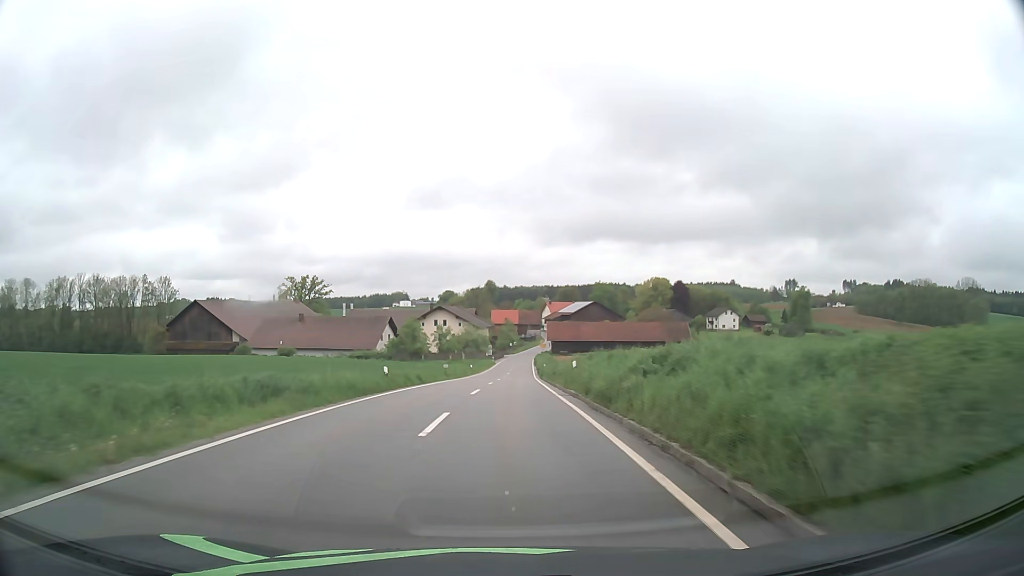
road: tertiary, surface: asphalt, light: Day
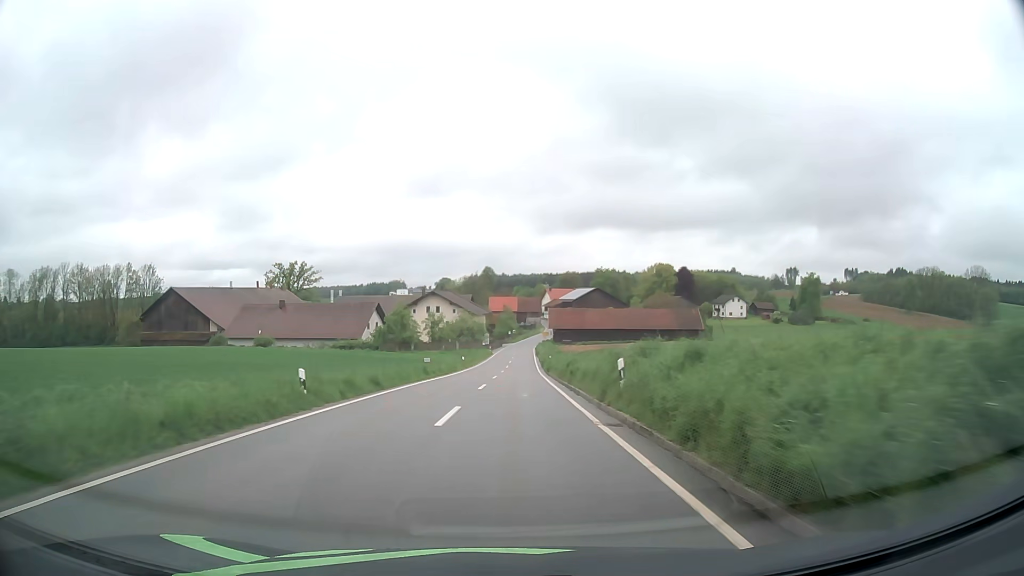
(0.0, +10.6) m; 0°
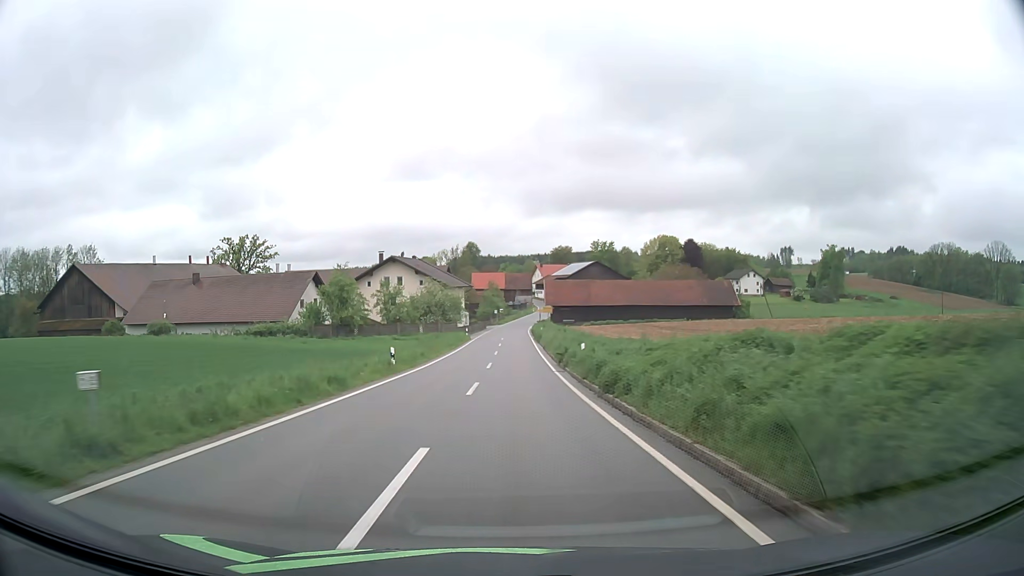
(+0.2, +30.9) m; +1°
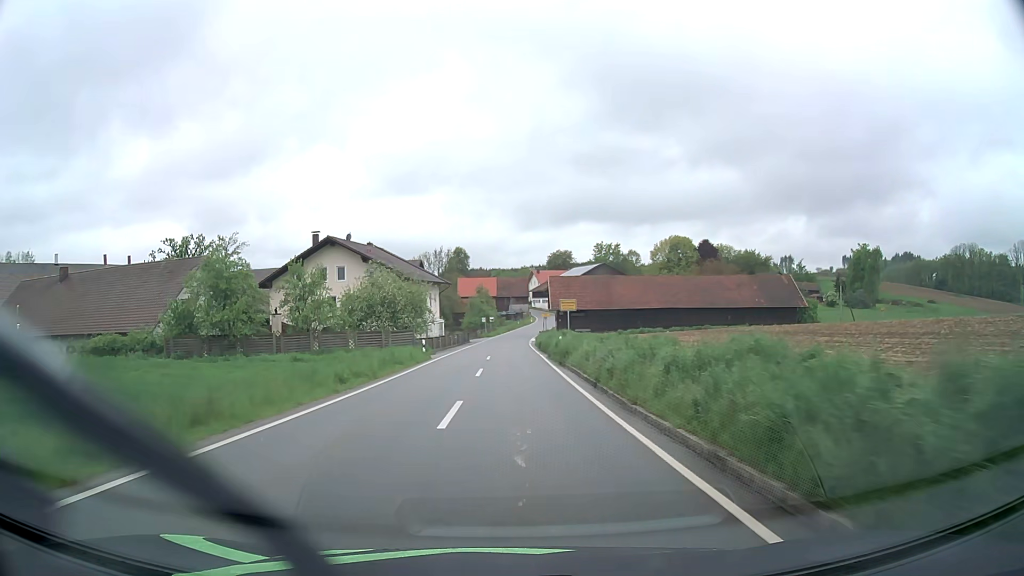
(+0.2, +30.1) m; +1°
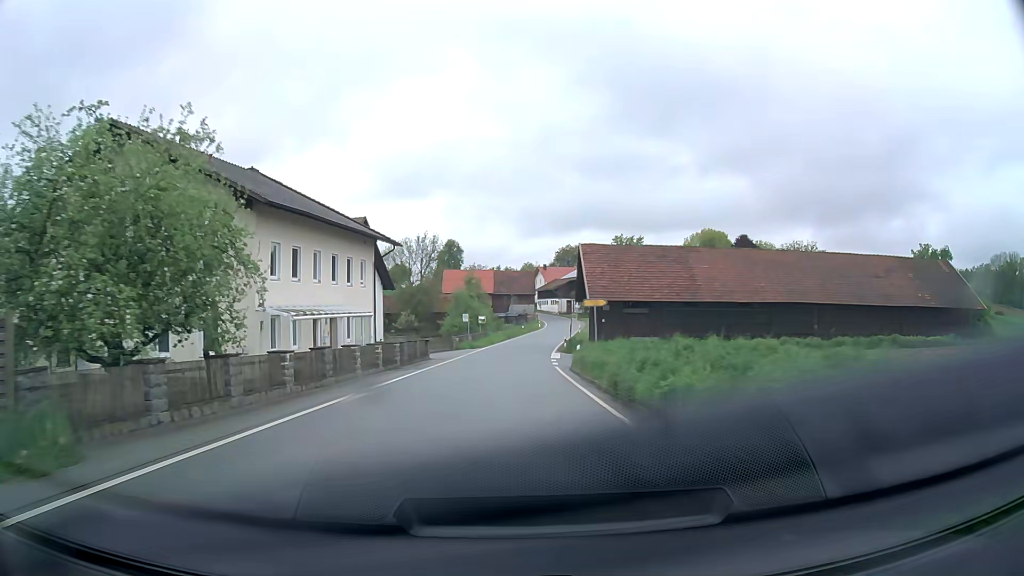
(+0.1, +37.6) m; 0°
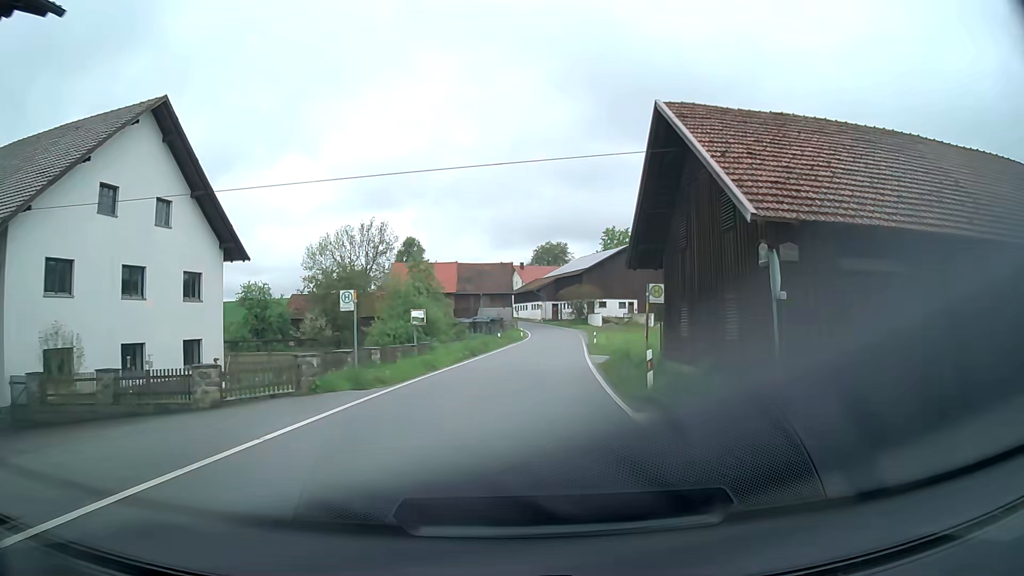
(+0.4, +32.3) m; +2°
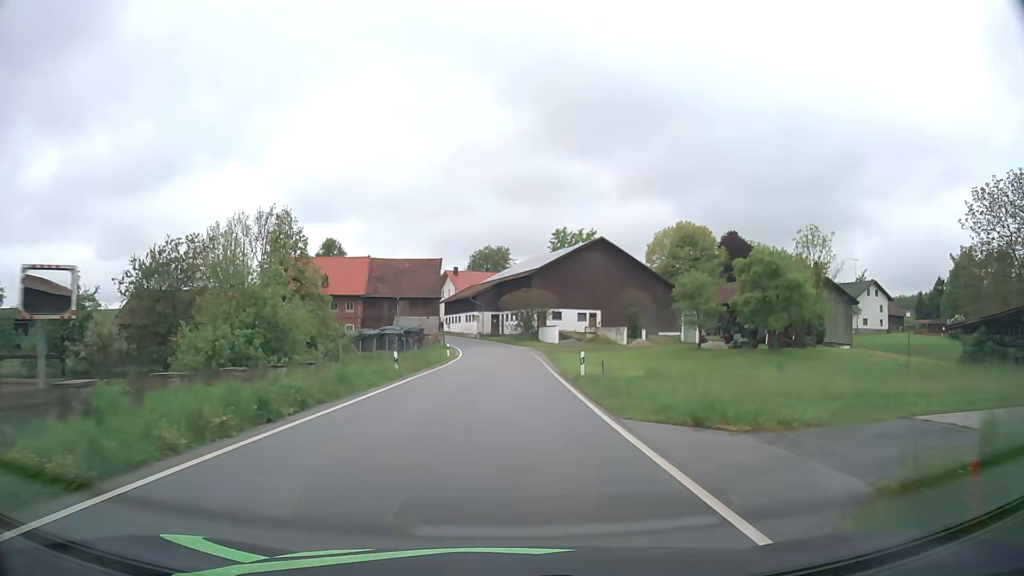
(+1.1, +23.4) m; +5°
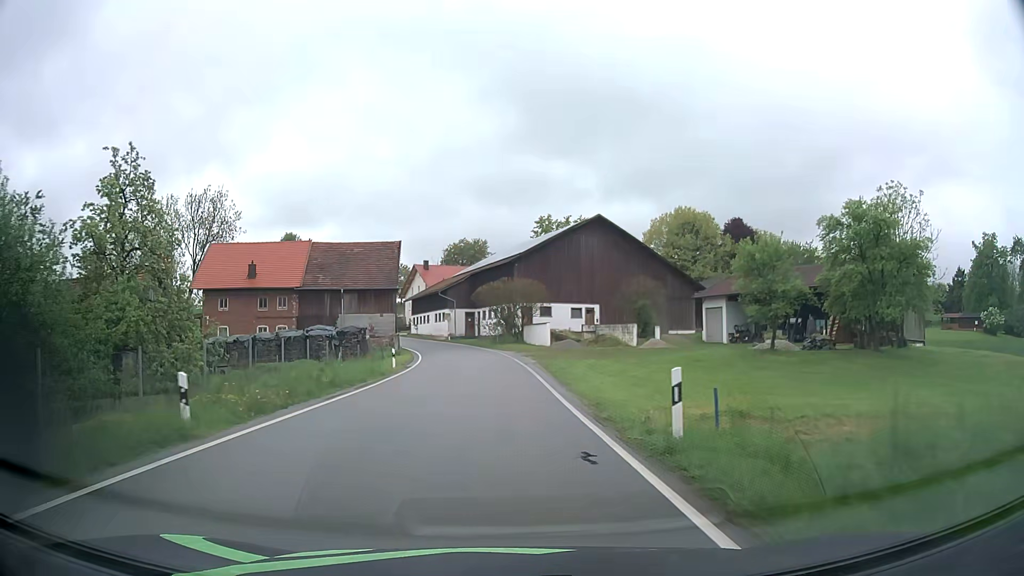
(+0.3, +15.8) m; +2°
(0, +10) (0, +20) (0, +30) (-1, +40) (-2, +50) (-4, +60) (-7, +69) (-11, +79) (-15, +88) (-20, +97) m
